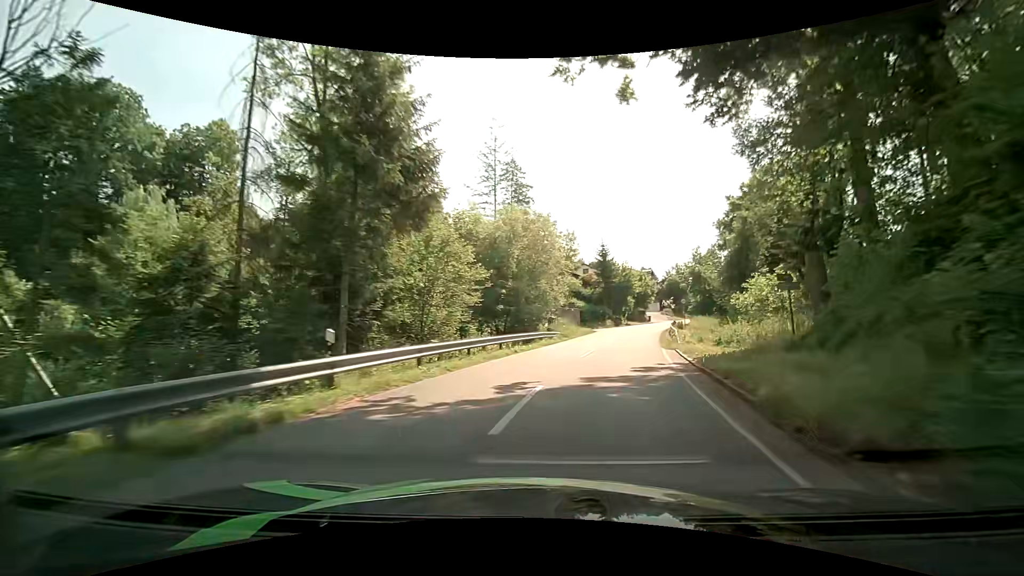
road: tertiary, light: Day
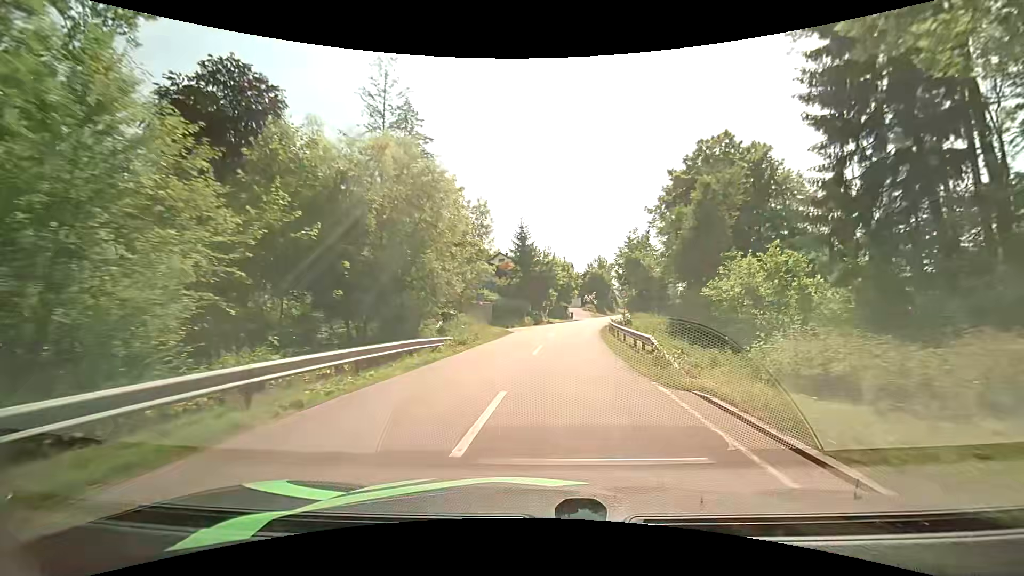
(+1.1, +12.9) m; +10°
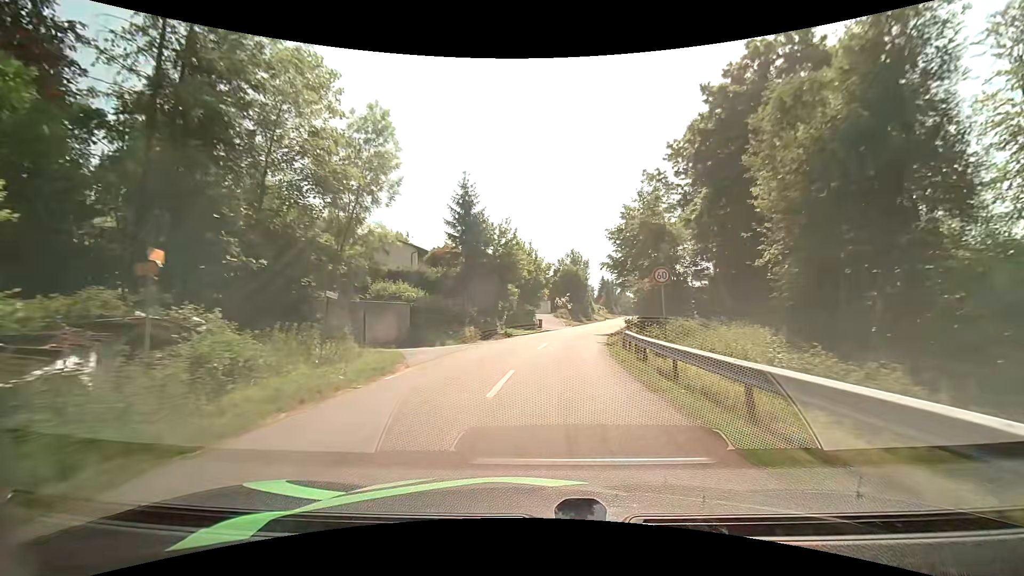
(+0.5, +20.9) m; +3°
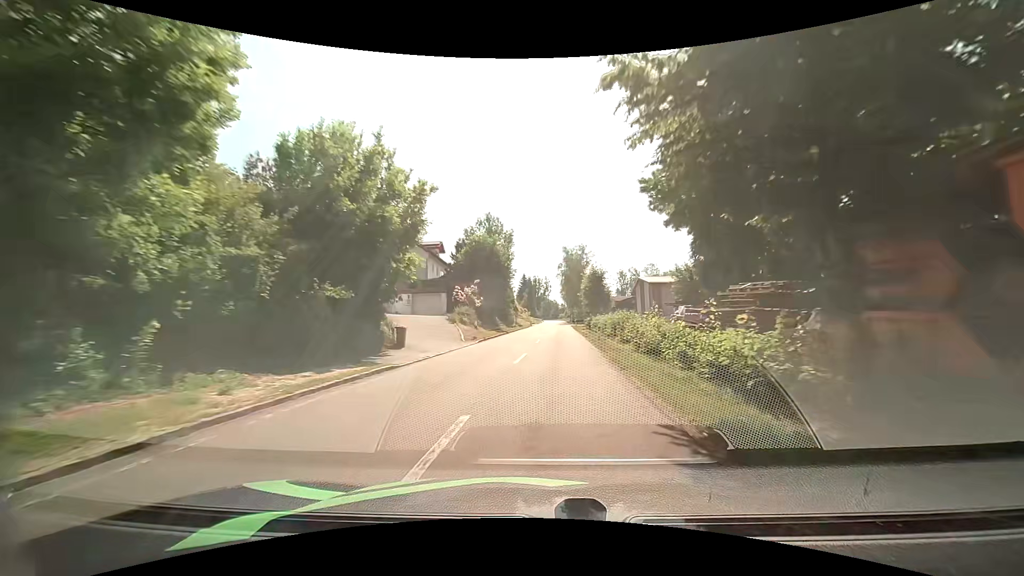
(+2.7, +31.2) m; +11°
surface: asphalt
(0, +10) (0, +20) (+1, +30) (+1, +40) (+2, +50) (+2, +60) (+2, +70) (+2, +80) (+2, +90) (+3, +100) m
